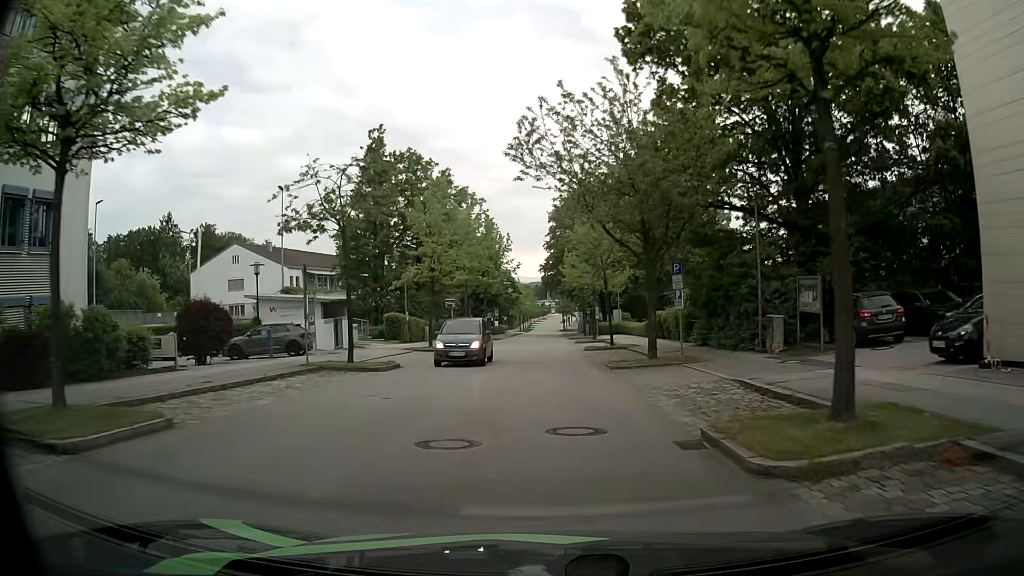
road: secondary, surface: asphalt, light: Day
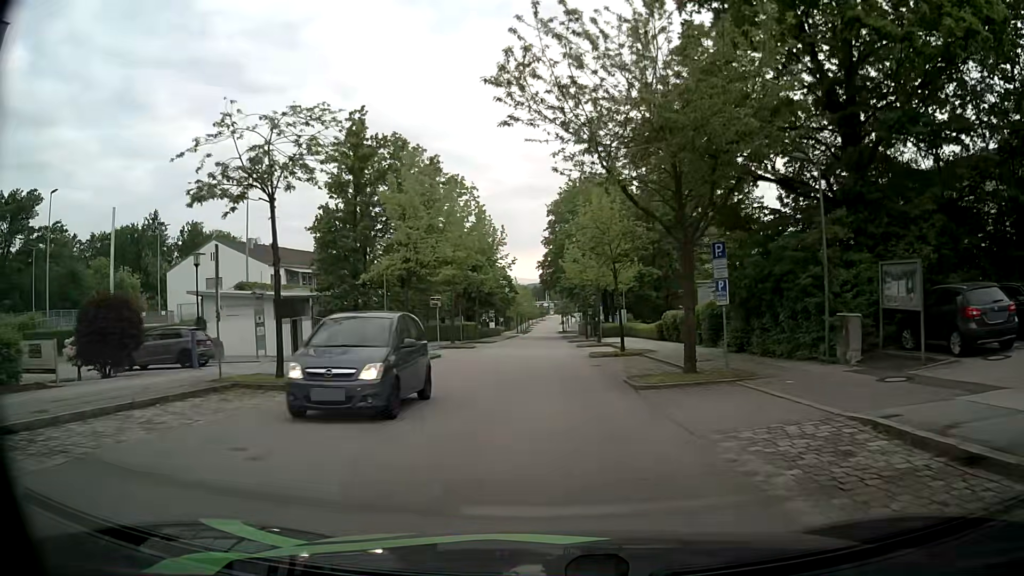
(0.0, +5.8) m; +1°
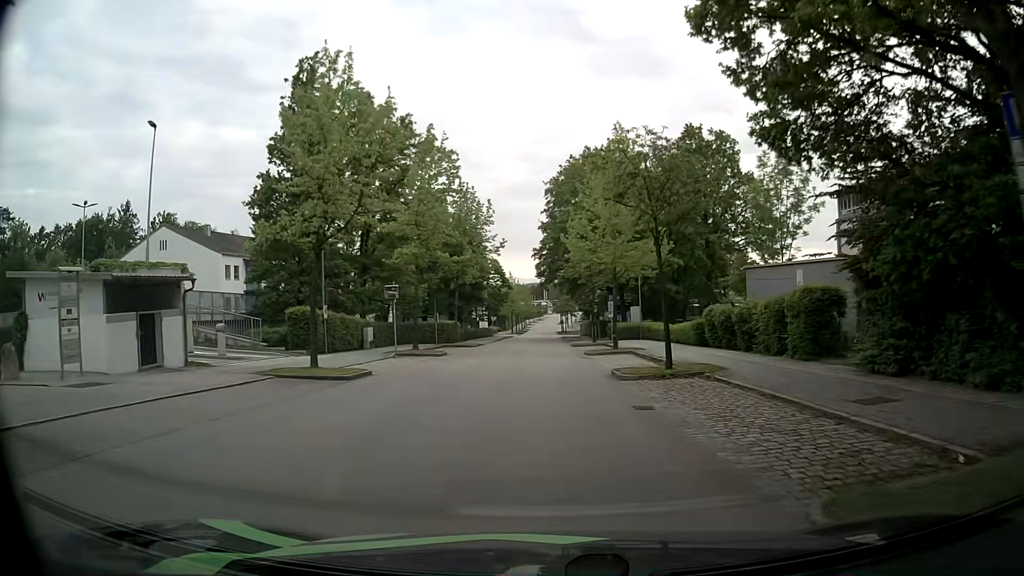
(0.0, +11.7) m; 0°
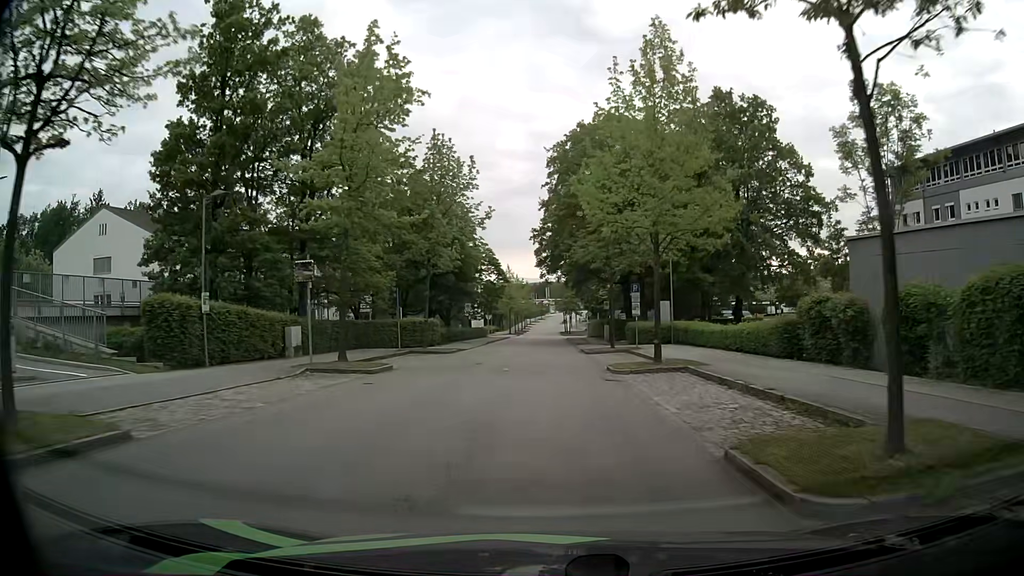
(-0.1, +11.8) m; -1°
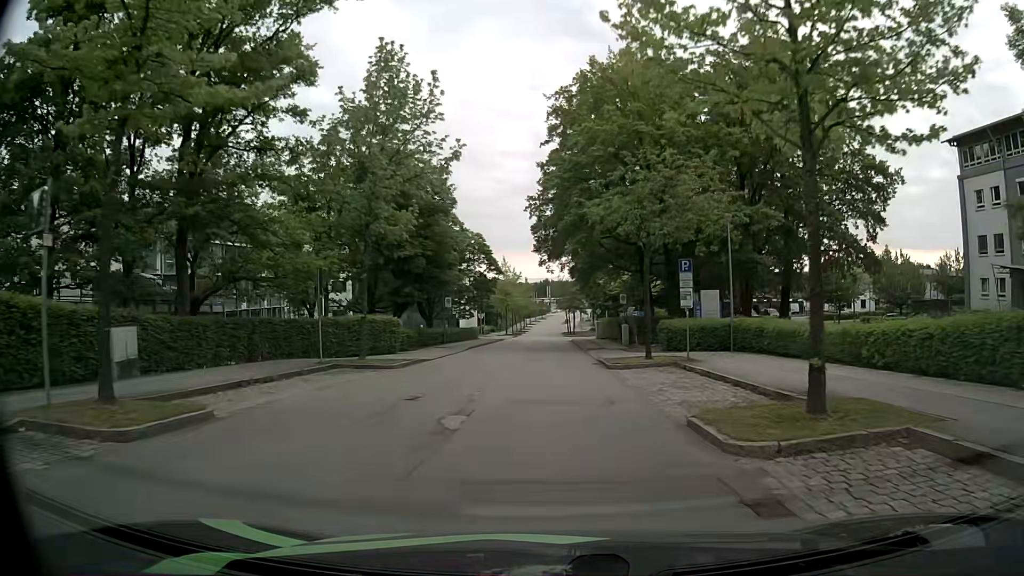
(+0.3, +12.0) m; +1°
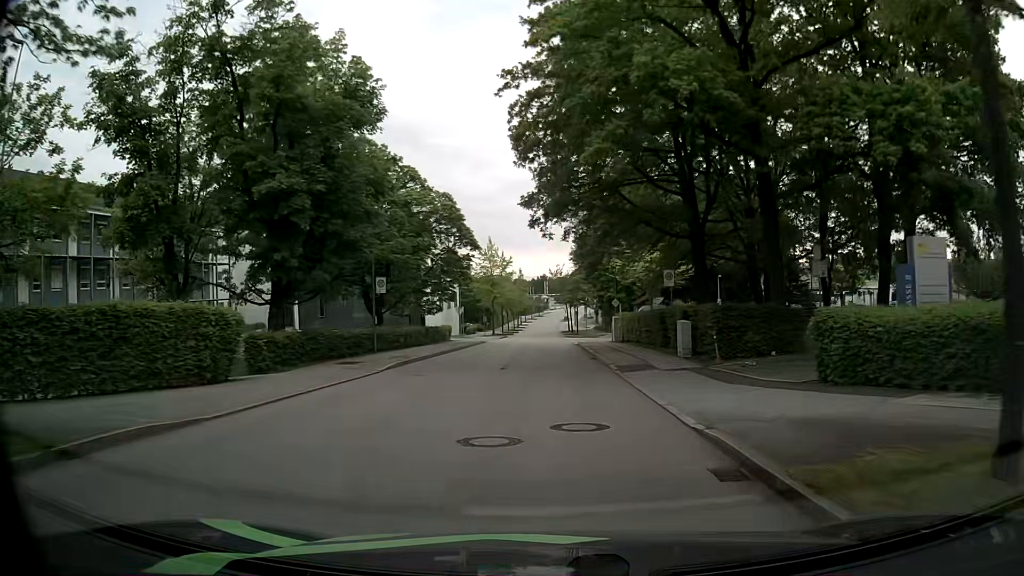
(+0.2, +18.2) m; +1°
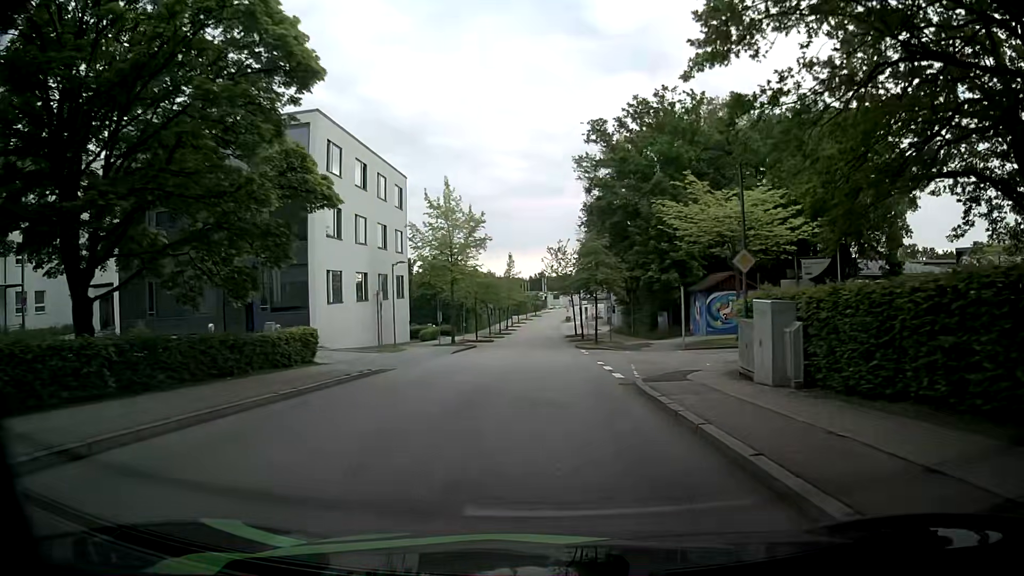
(0.0, +30.4) m; +1°
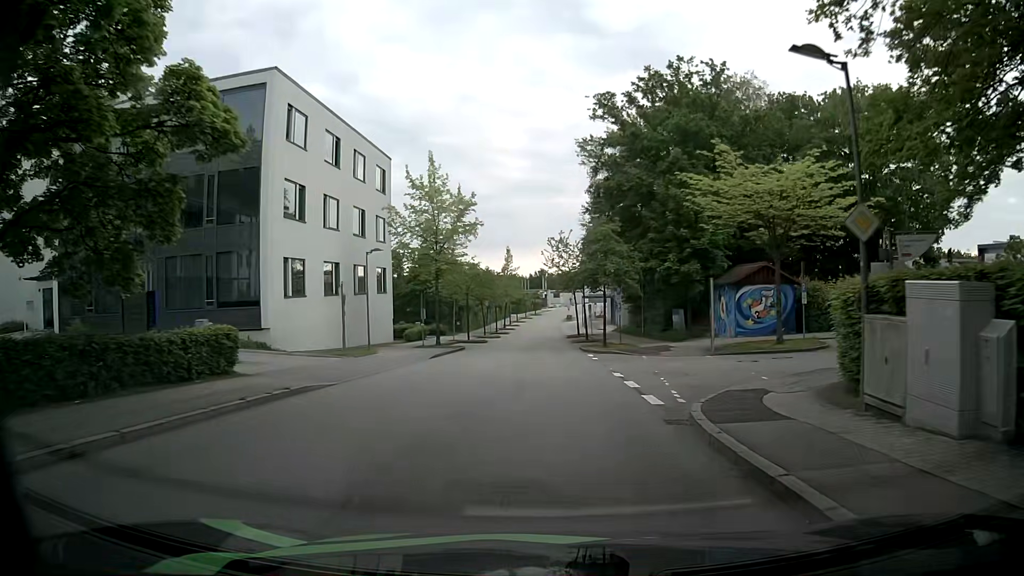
(-0.1, +6.1) m; -1°
